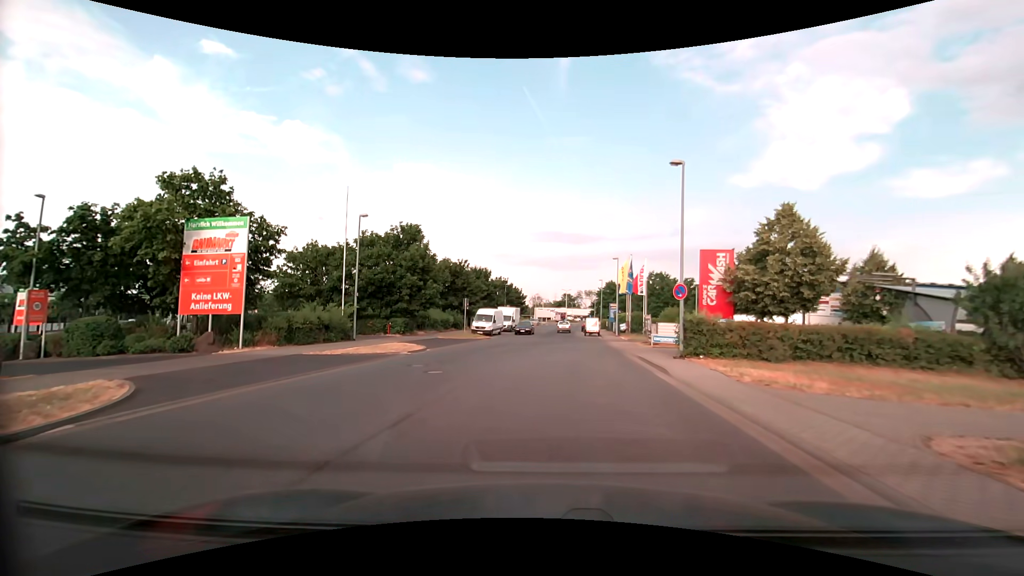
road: unclassified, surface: asphalt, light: Day
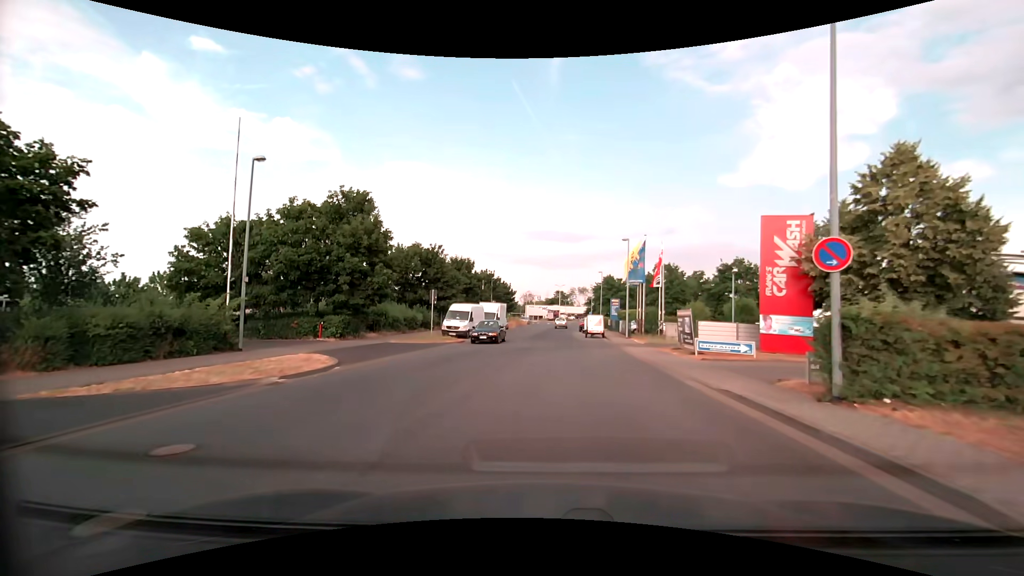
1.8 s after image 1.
(+0.1, +10.7) m; +1°
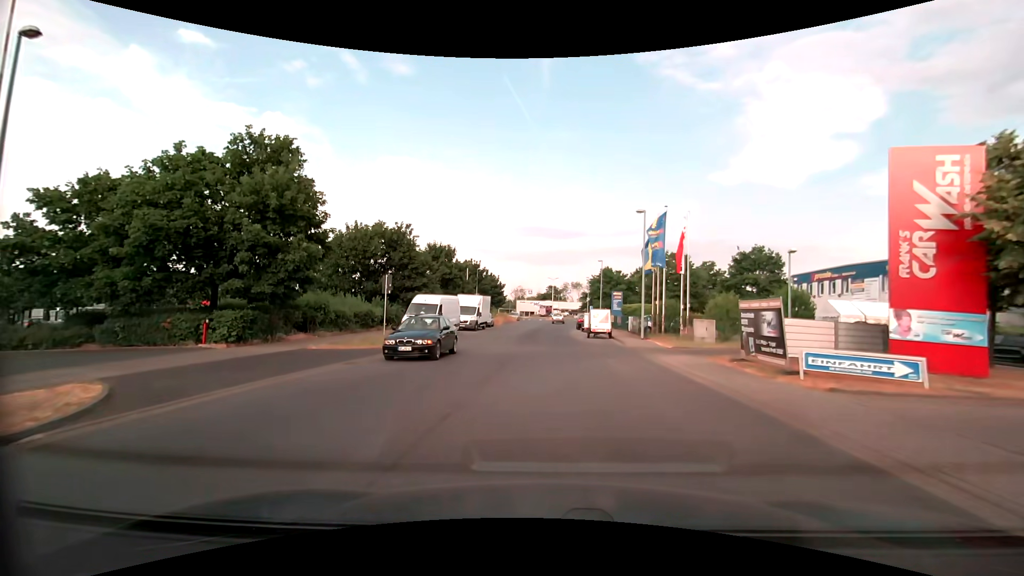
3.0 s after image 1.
(+0.1, +8.9) m; +1°
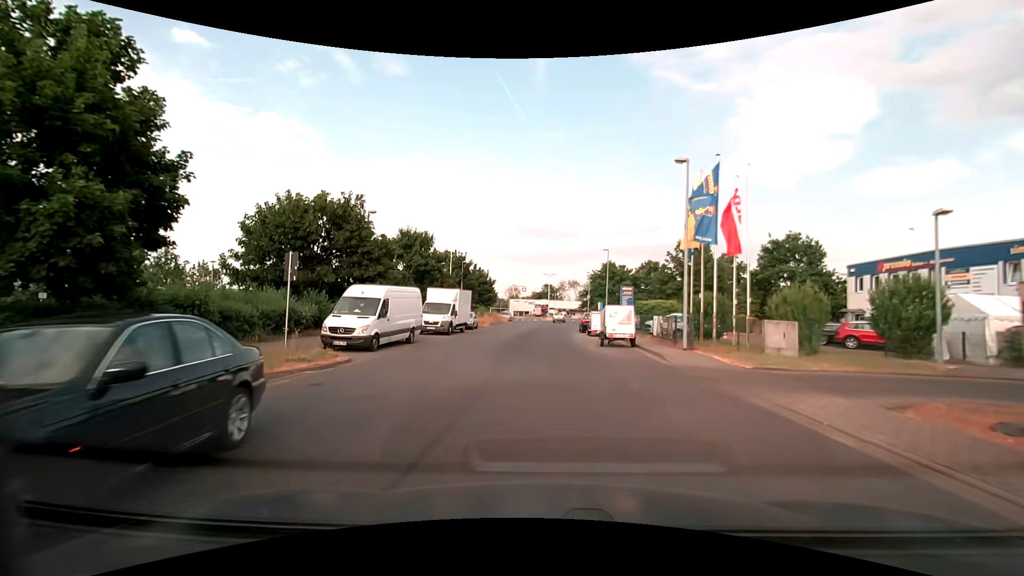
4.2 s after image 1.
(+0.1, +9.6) m; 0°
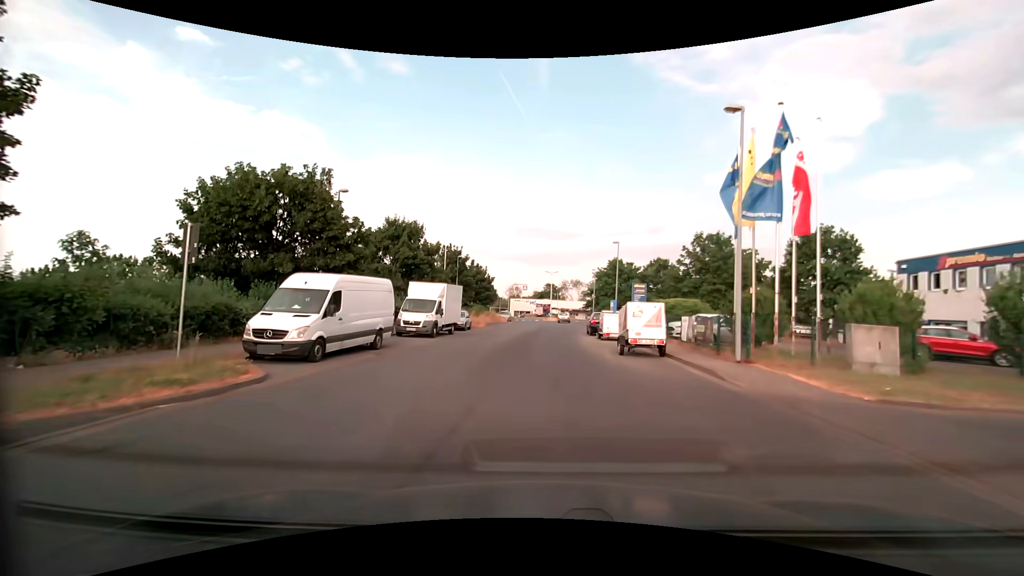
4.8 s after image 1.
(0.0, +5.1) m; 0°
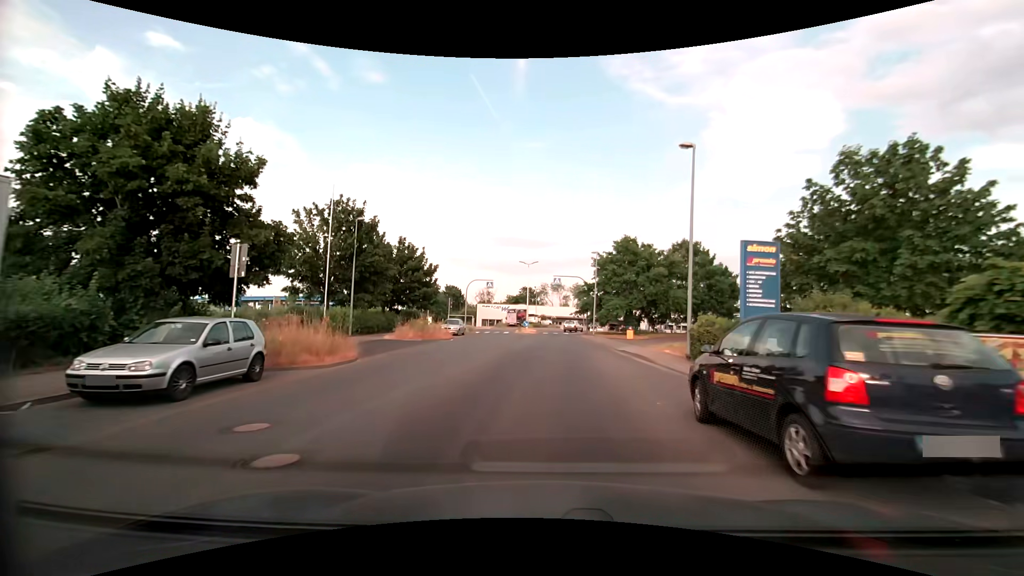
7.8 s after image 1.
(+0.4, +26.6) m; +2°
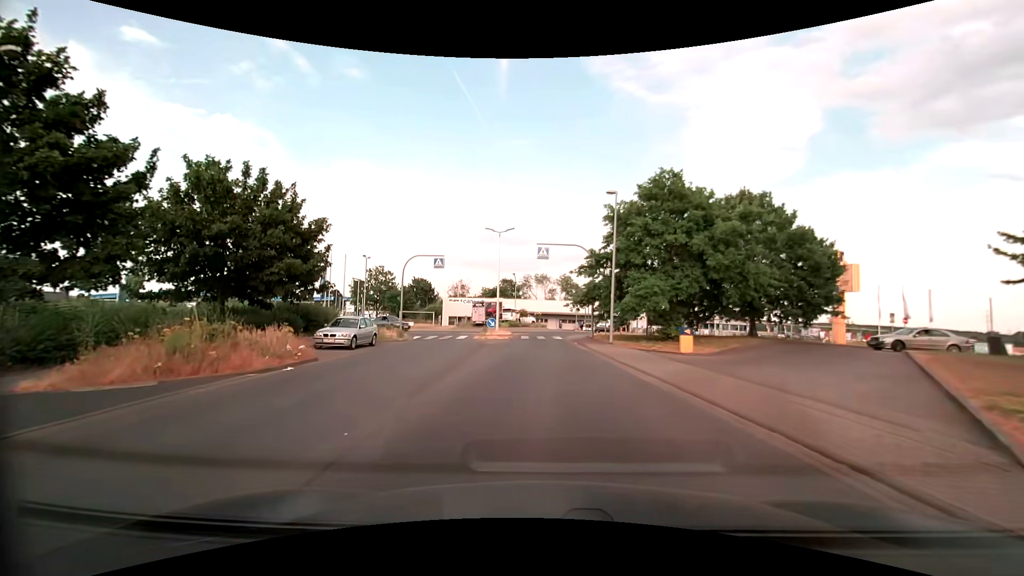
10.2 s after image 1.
(+0.5, +20.4) m; +2°
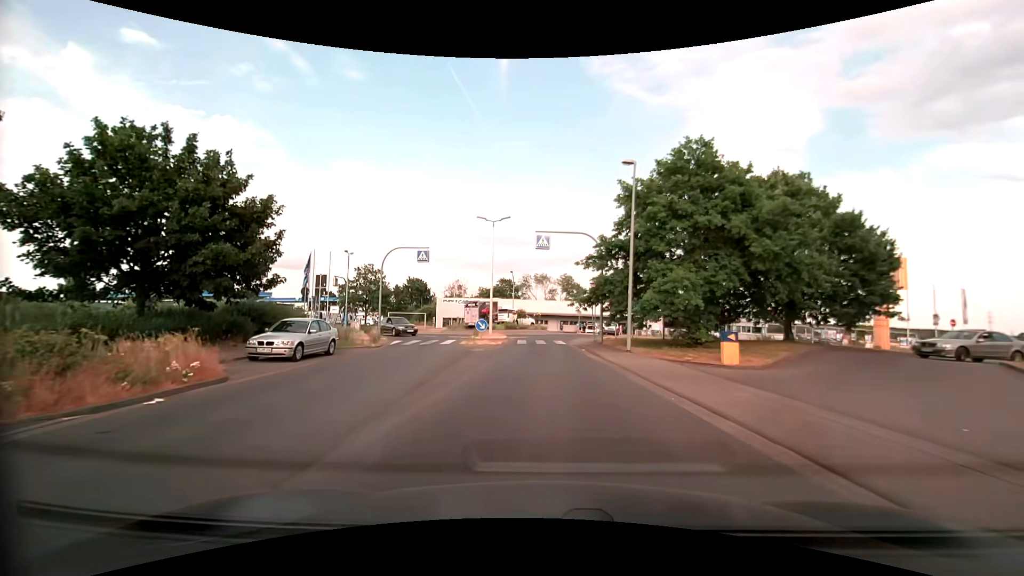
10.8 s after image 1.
(0.0, +4.9) m; 0°
(0, +10) (0, +20) (0, +30) (+2, +39) (+6, +49) (+3, +58) (-6, +61) (-15, +57) (-24, +53) (-34, +52) m
